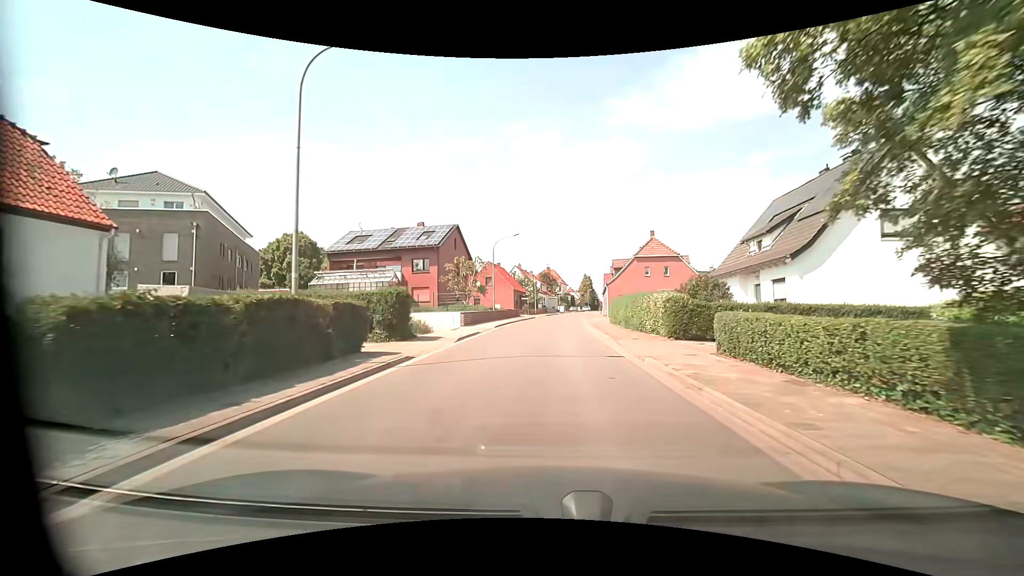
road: unclassified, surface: asphalt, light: Day
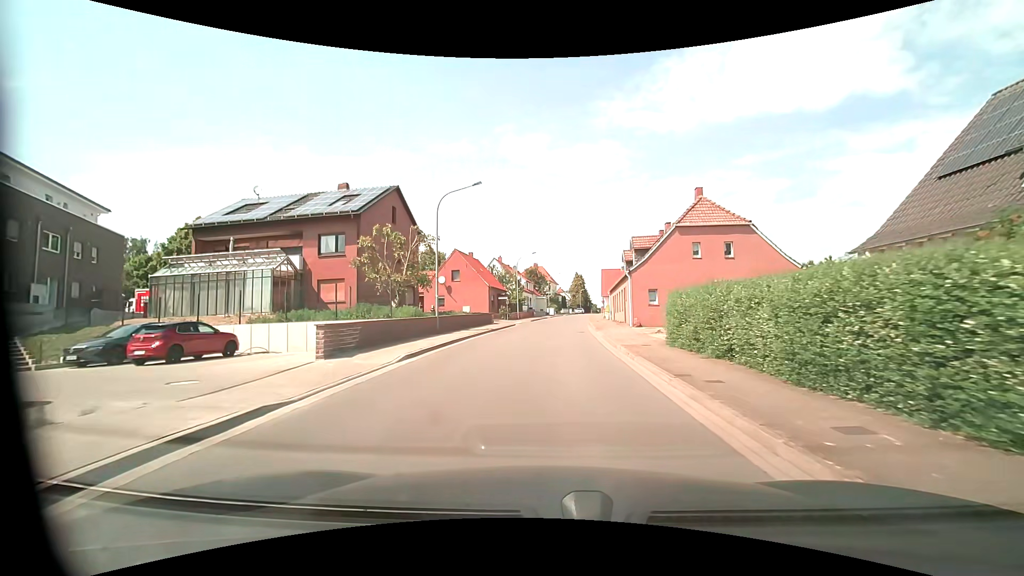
(+0.3, +19.1) m; +1°
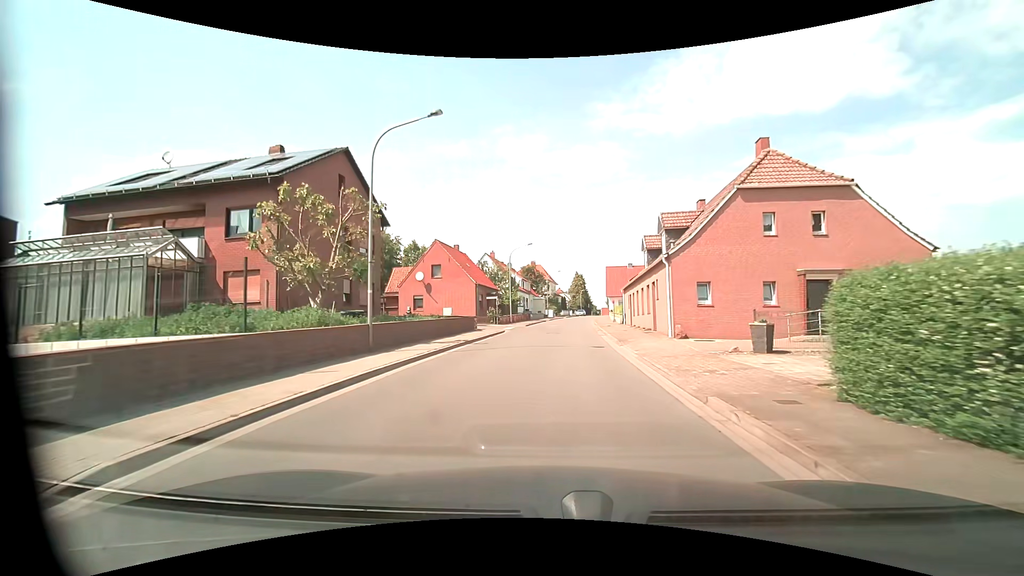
(0.0, +9.5) m; 0°
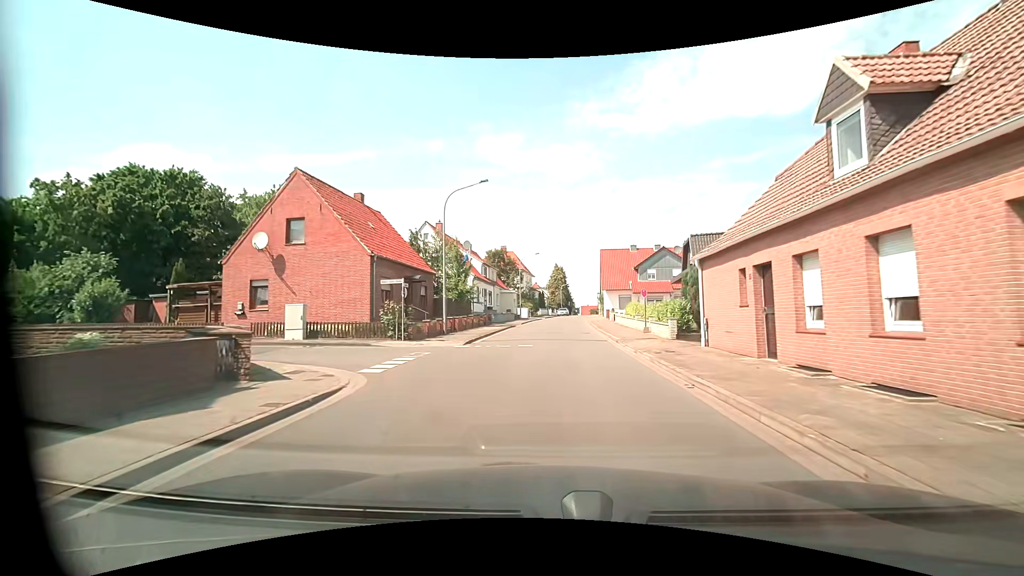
(+0.5, +23.9) m; +3°
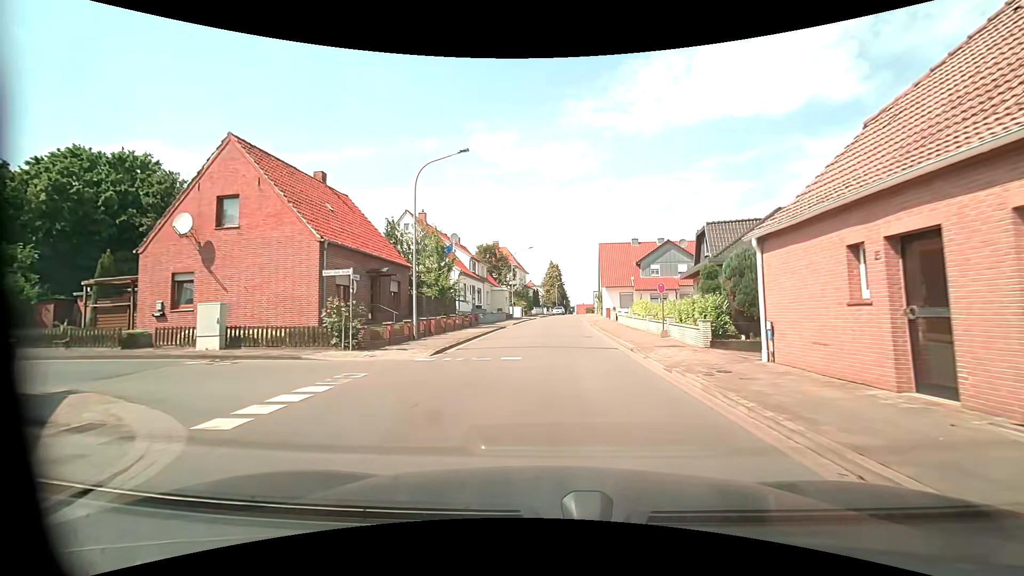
(0.0, +4.8) m; +2°
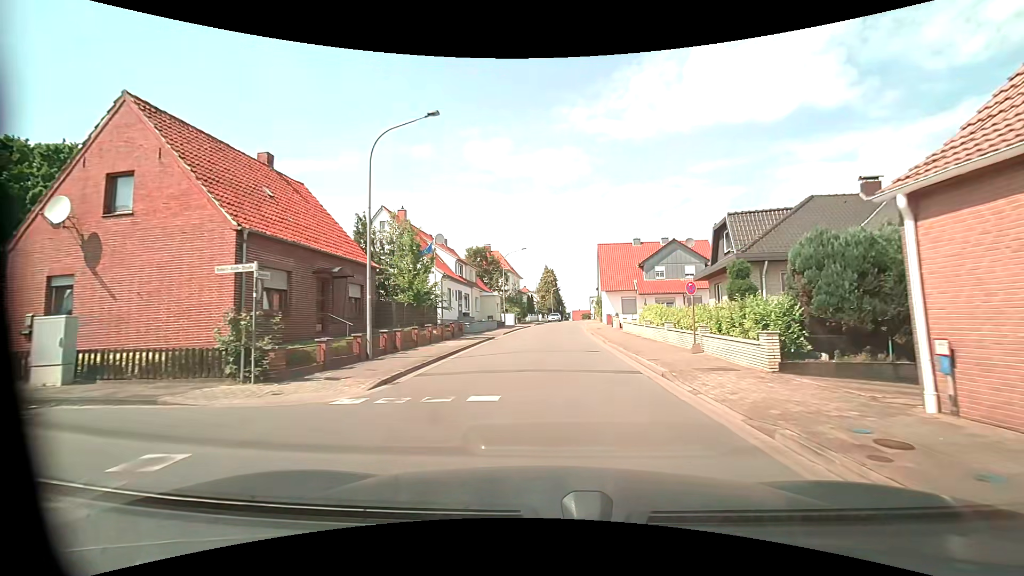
(-0.1, +4.8) m; 0°
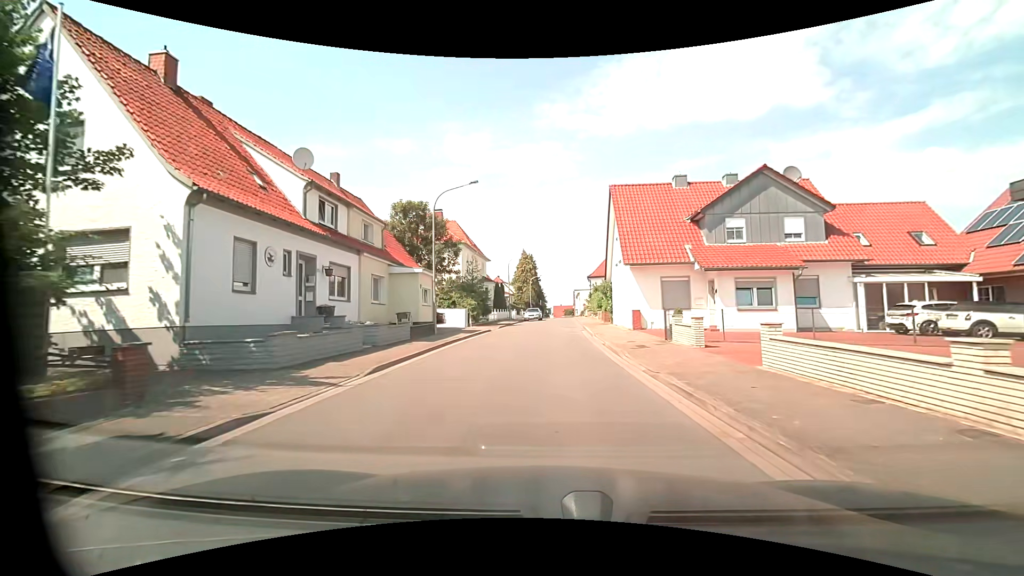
(0.0, +24.1) m; +1°
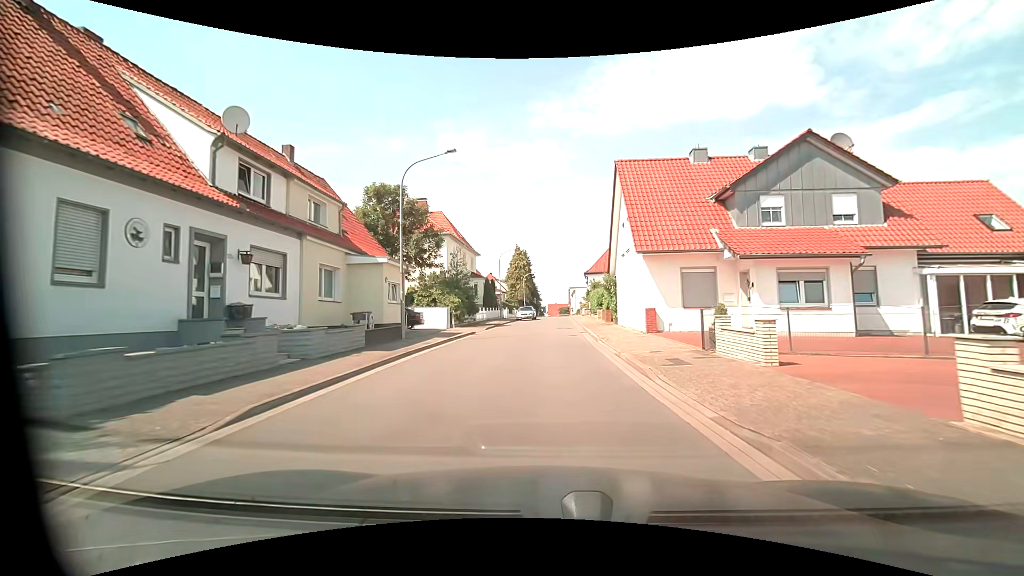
(0.0, +4.8) m; +1°
(0, +10) (0, +20) (0, +30) (+1, +40) (+1, +50) (+1, +60) (+2, +70) (+2, +80) (+2, +90) (+3, +100) m
